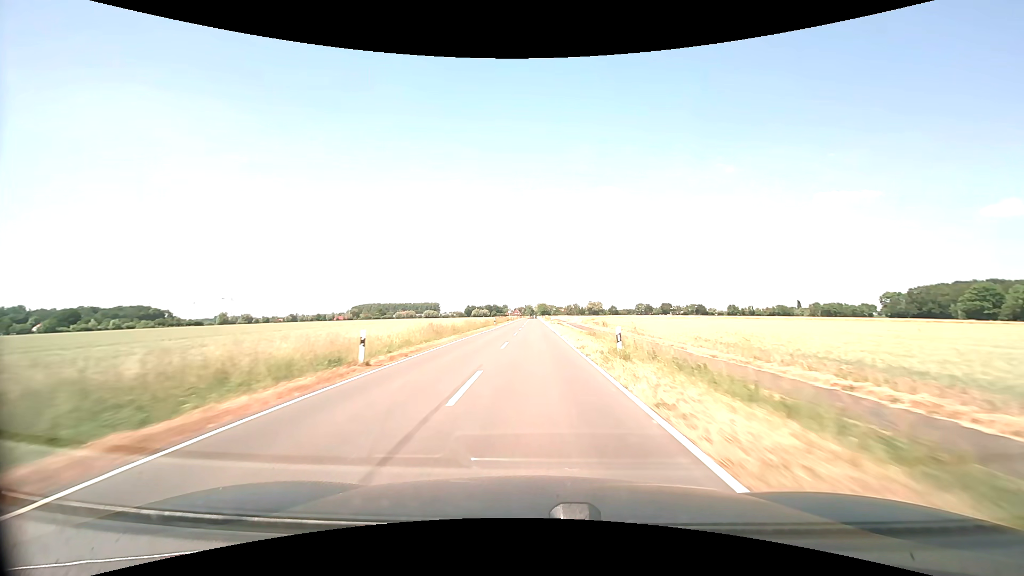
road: secondary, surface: asphalt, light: Day
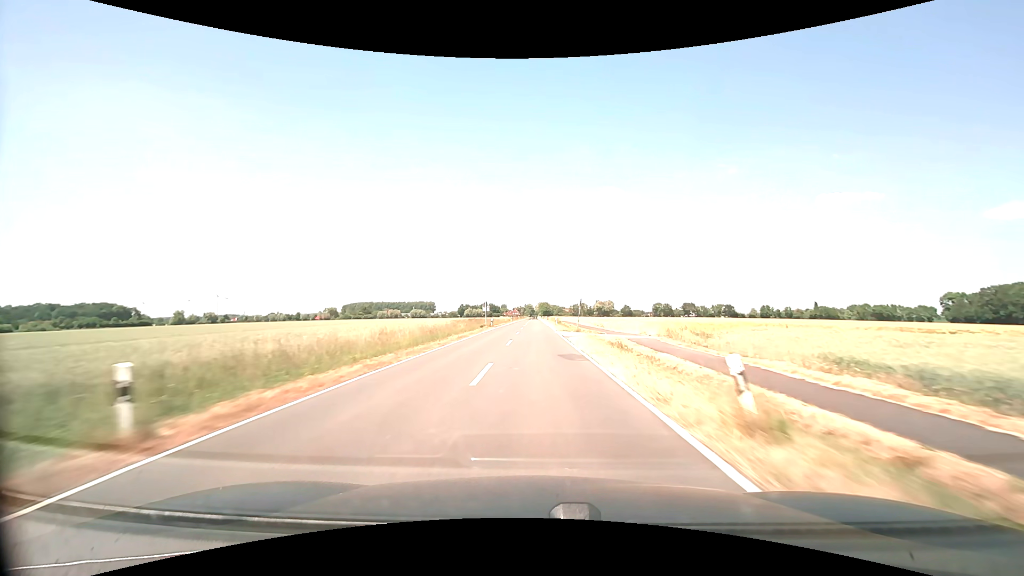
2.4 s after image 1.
(-0.3, +58.6) m; 0°
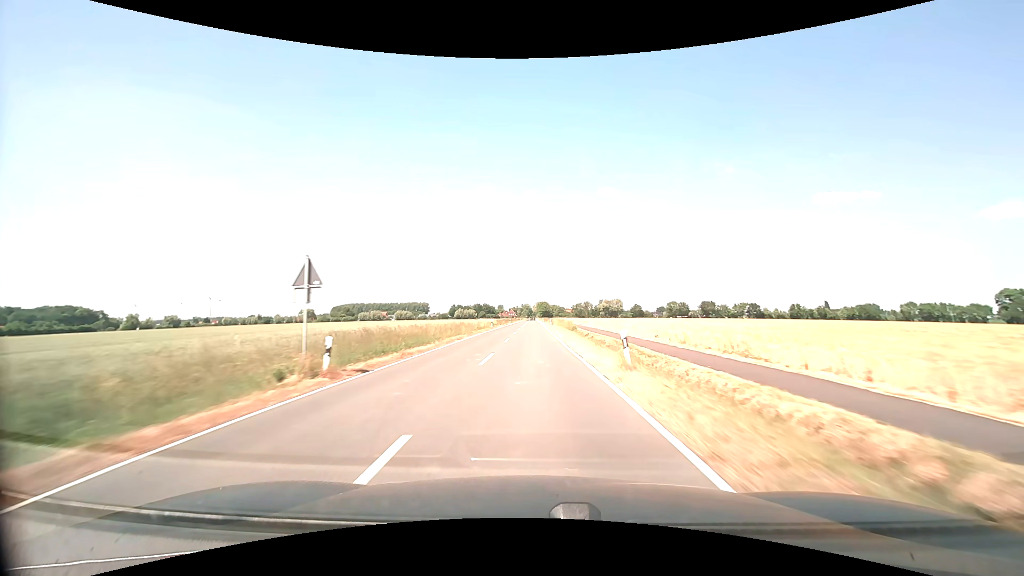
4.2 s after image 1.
(+0.2, +44.0) m; 0°
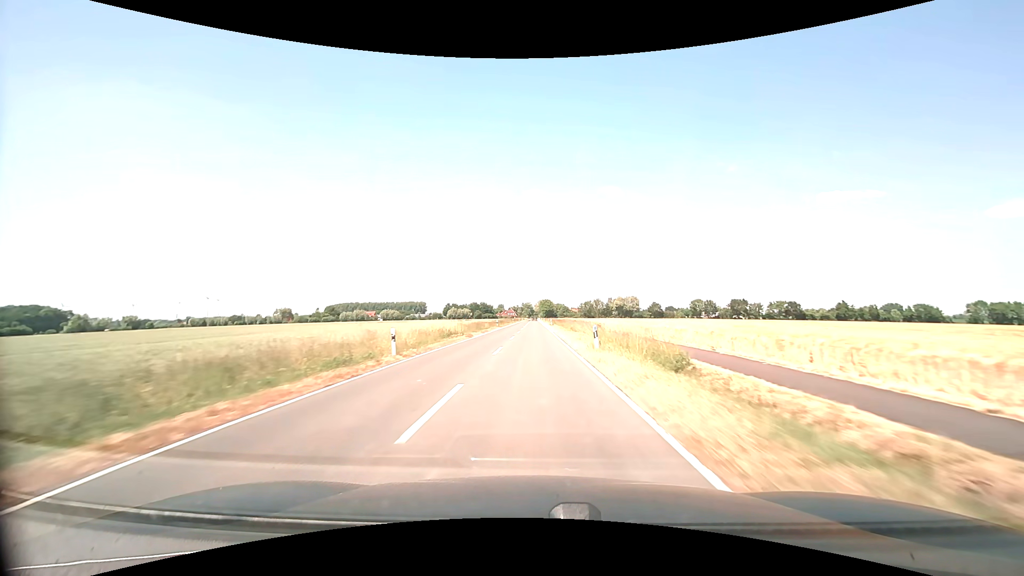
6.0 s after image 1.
(-0.2, +44.0) m; 0°
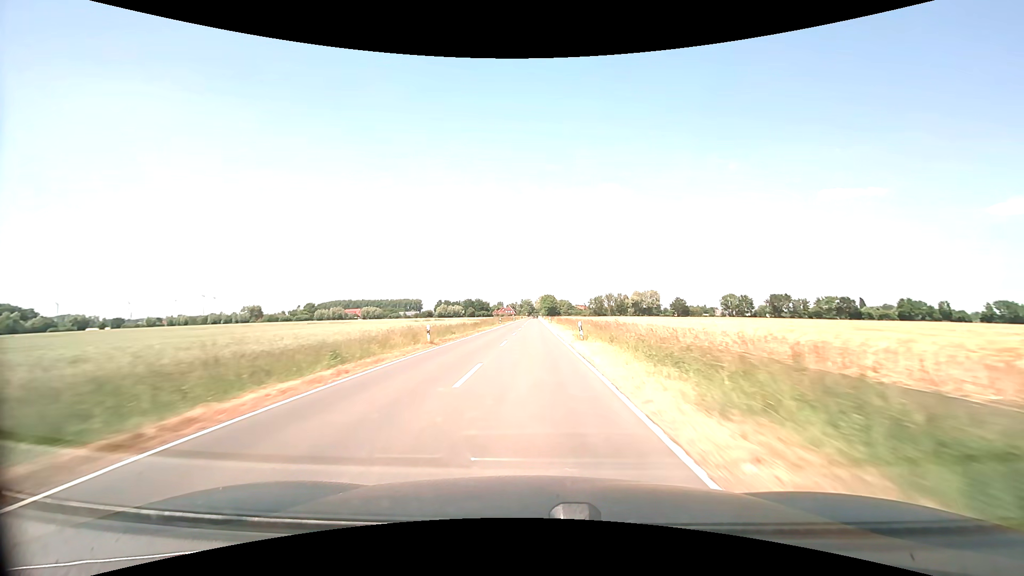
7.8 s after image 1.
(+0.1, +44.2) m; 0°
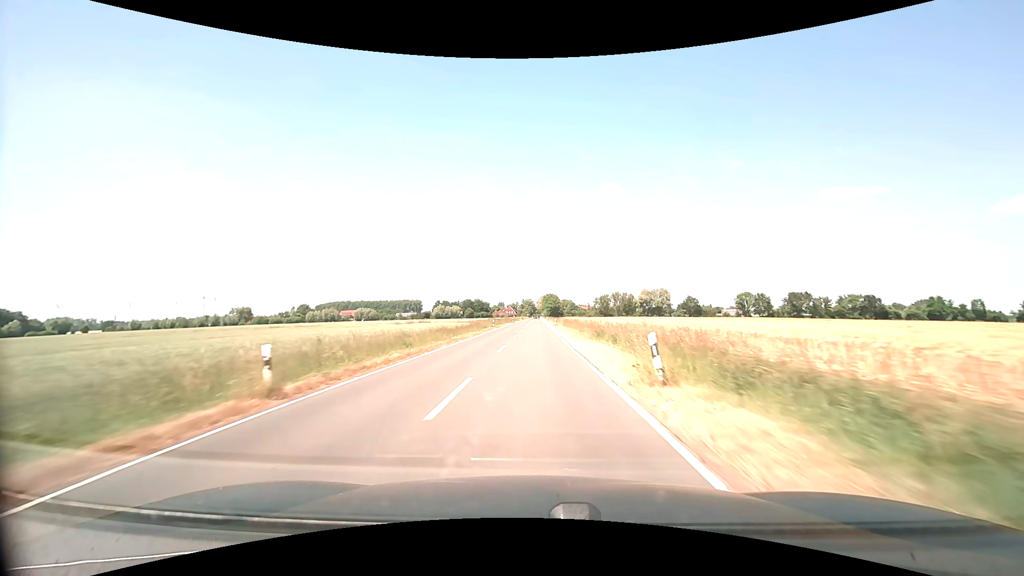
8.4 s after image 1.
(0.0, +14.8) m; 0°
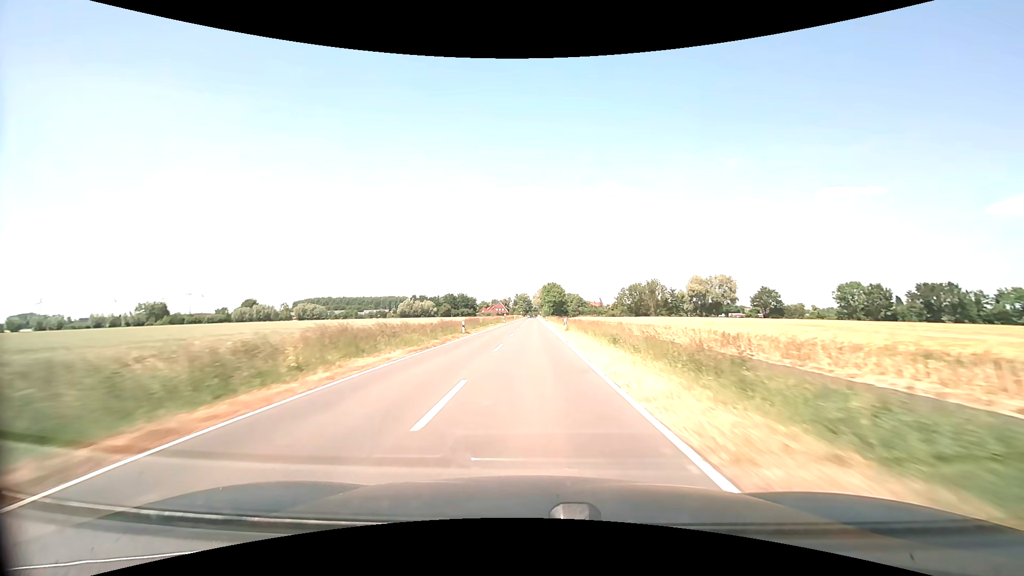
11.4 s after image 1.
(0.0, +72.8) m; 0°
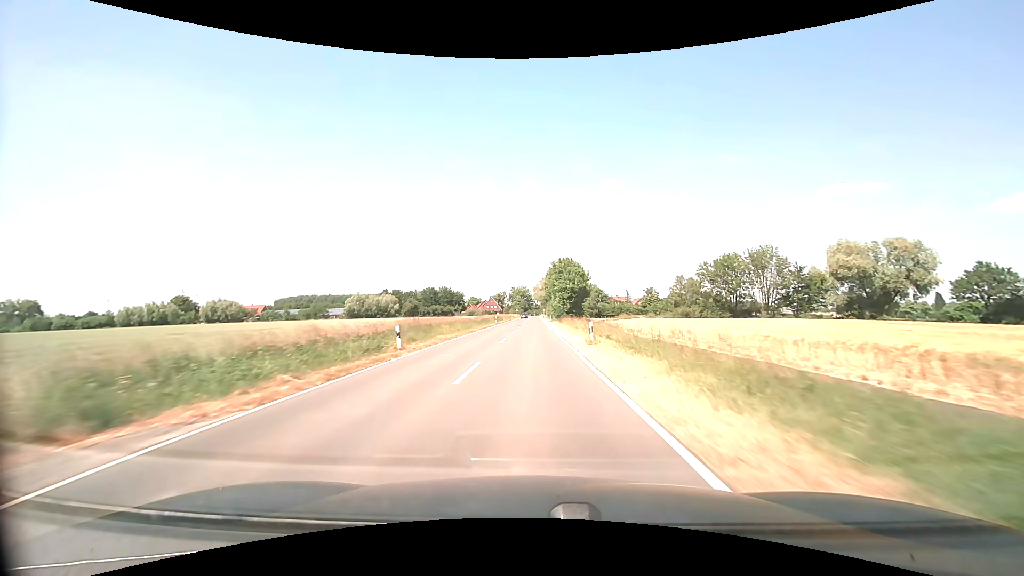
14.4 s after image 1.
(0.0, +68.2) m; 0°
(0, +10) (0, +20) (0, +30) (0, +40) (0, +50) (0, +60) (0, +70) (0, +80) (0, +90) (0, +100) m
